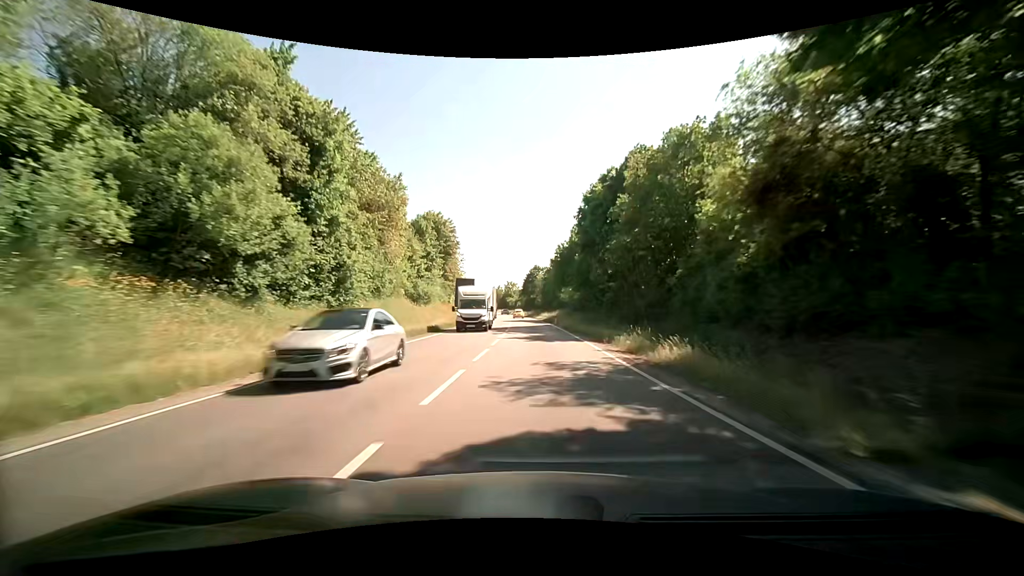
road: primary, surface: asphalt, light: Day
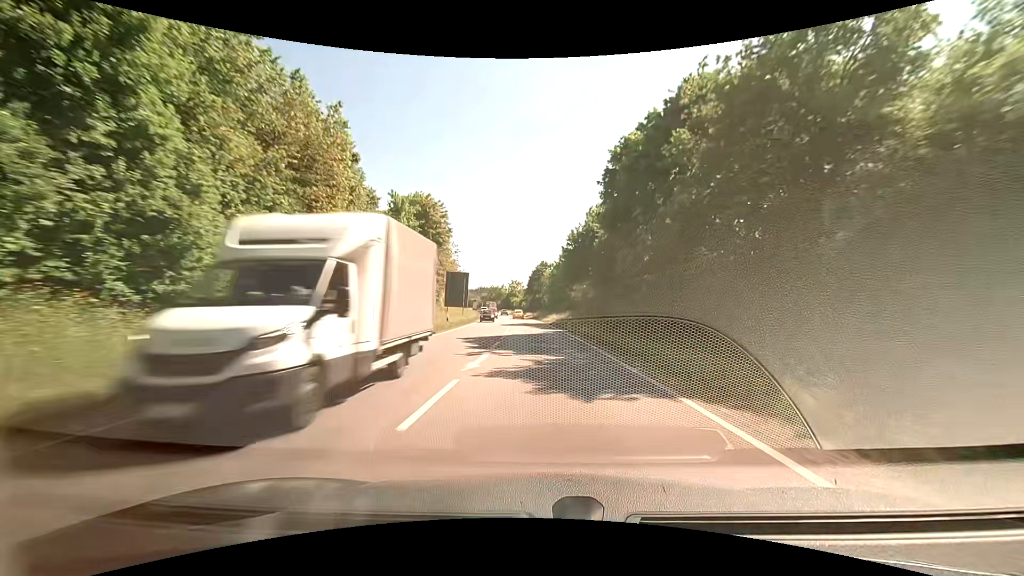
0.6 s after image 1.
(-0.1, +13.6) m; -1°
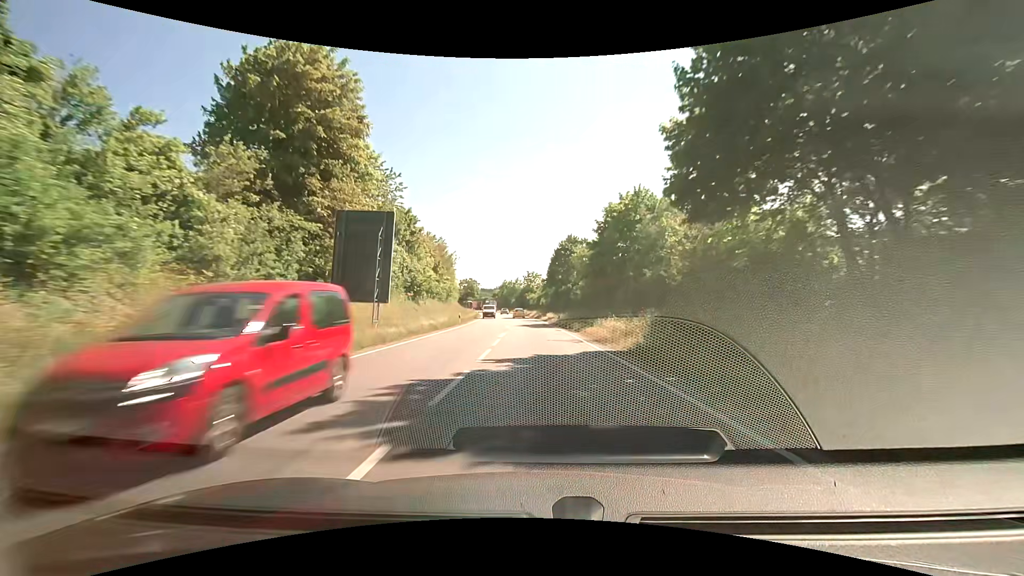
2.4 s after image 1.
(-0.8, +41.1) m; -2°
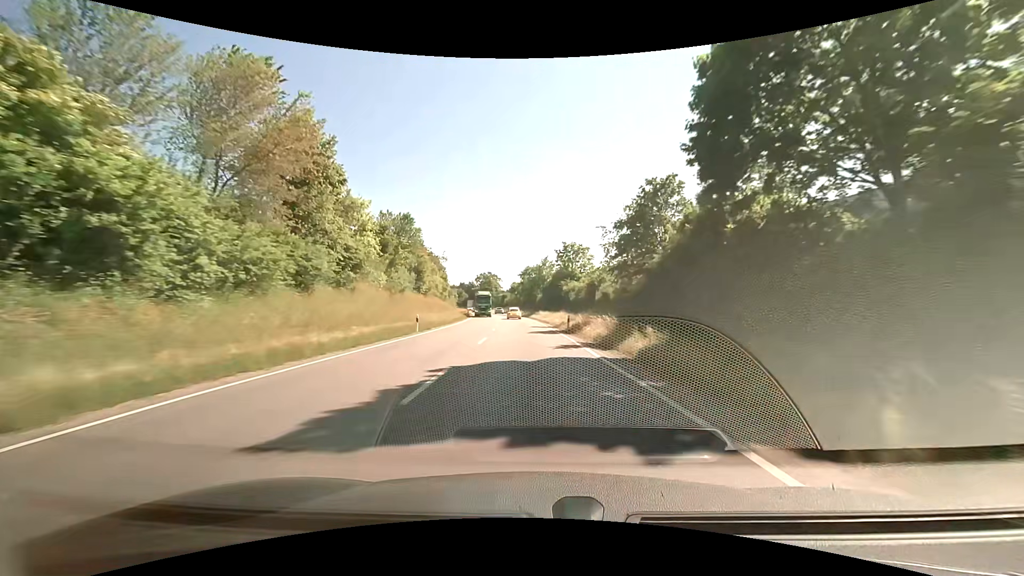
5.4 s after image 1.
(-2.2, +66.5) m; -4°
(0, +10) (0, +20) (-1, +30) (-1, +40) (-2, +50) (-3, +60) (-3, +70) (-4, +80) (-5, +90) (-7, +100) m
